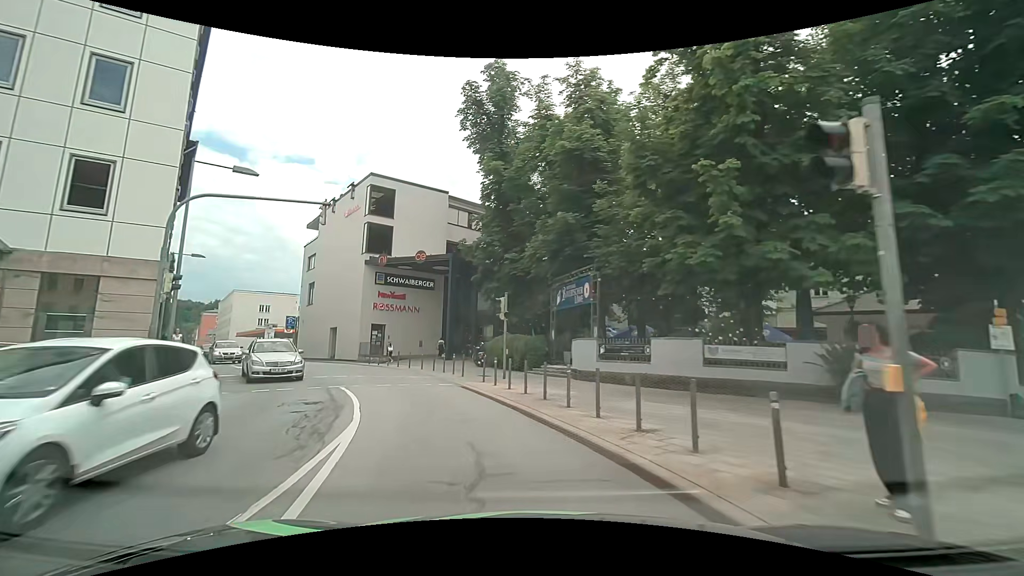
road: primary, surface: asphalt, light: Day
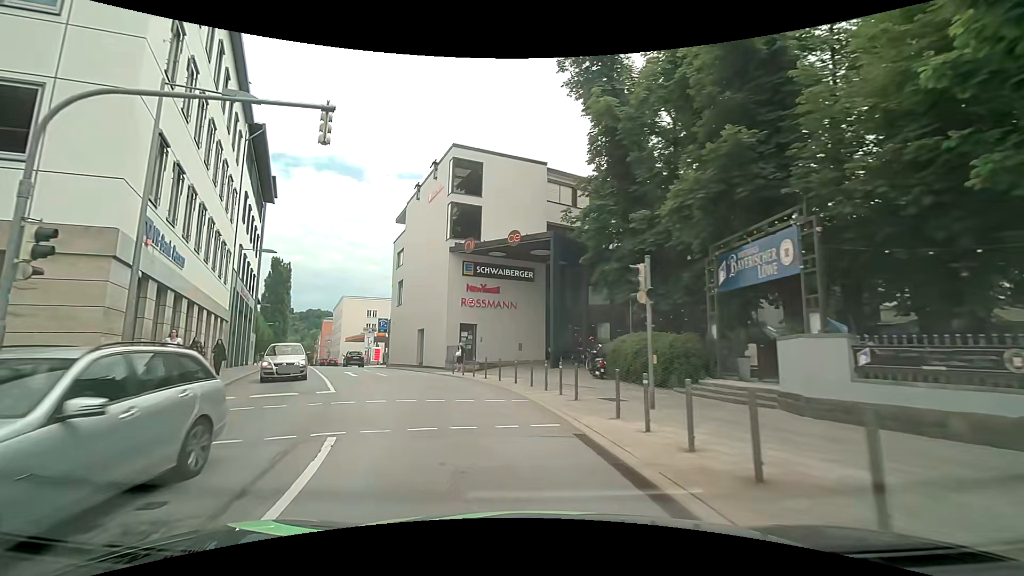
(-0.8, +8.3) m; -11°
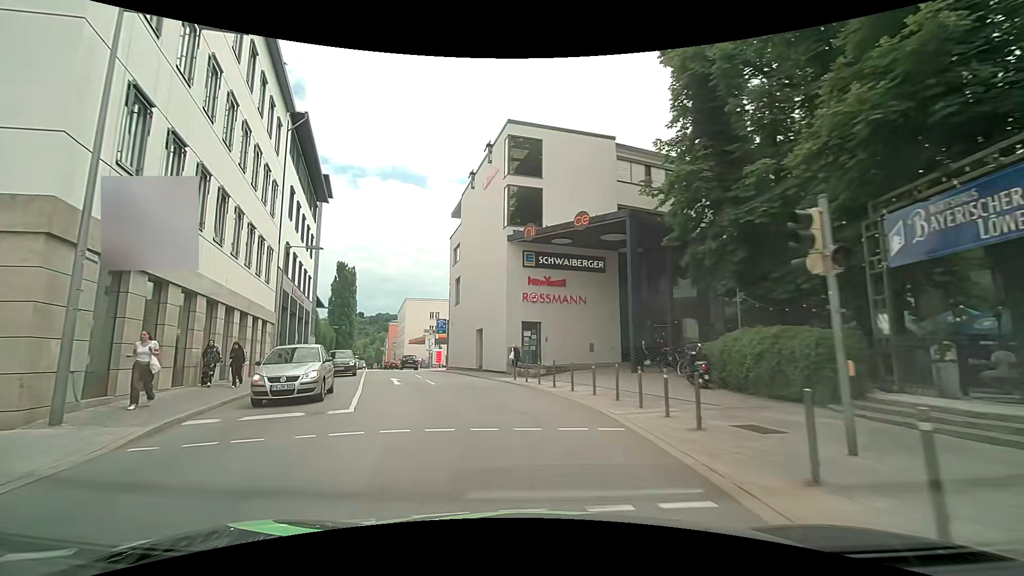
(-0.3, +4.1) m; -8°
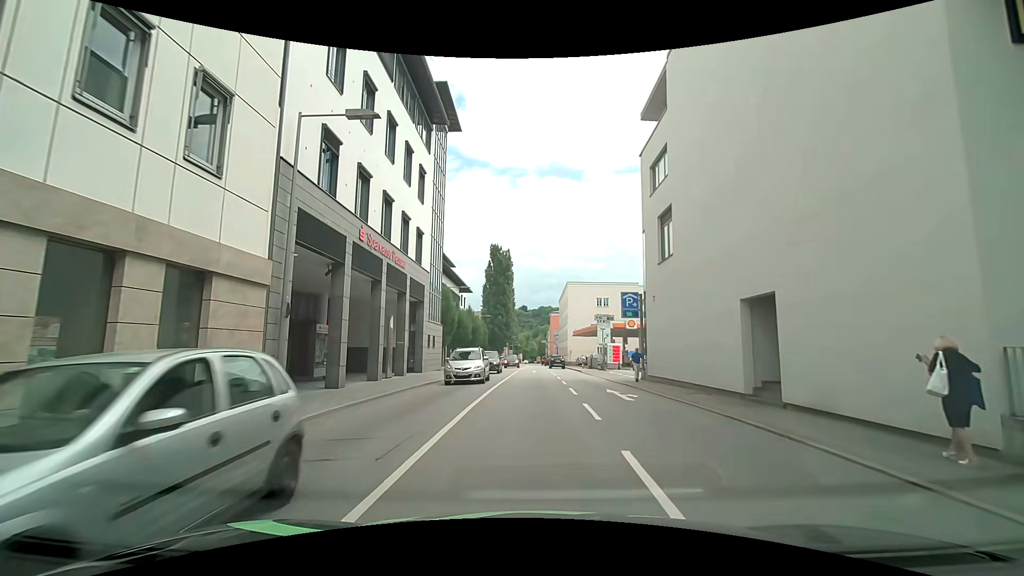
(-4.5, +19.8) m; -17°
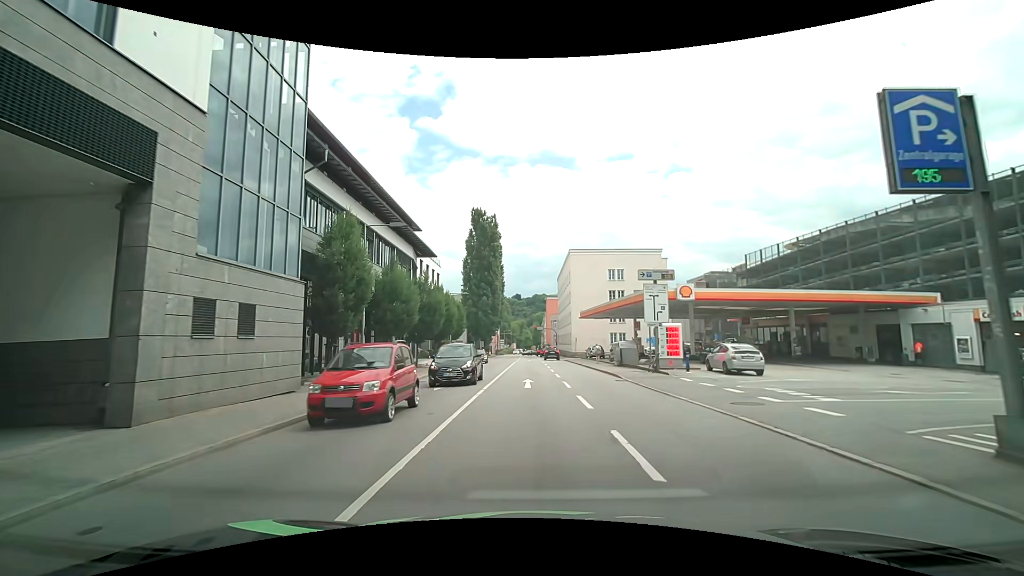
(-0.7, +22.5) m; -2°
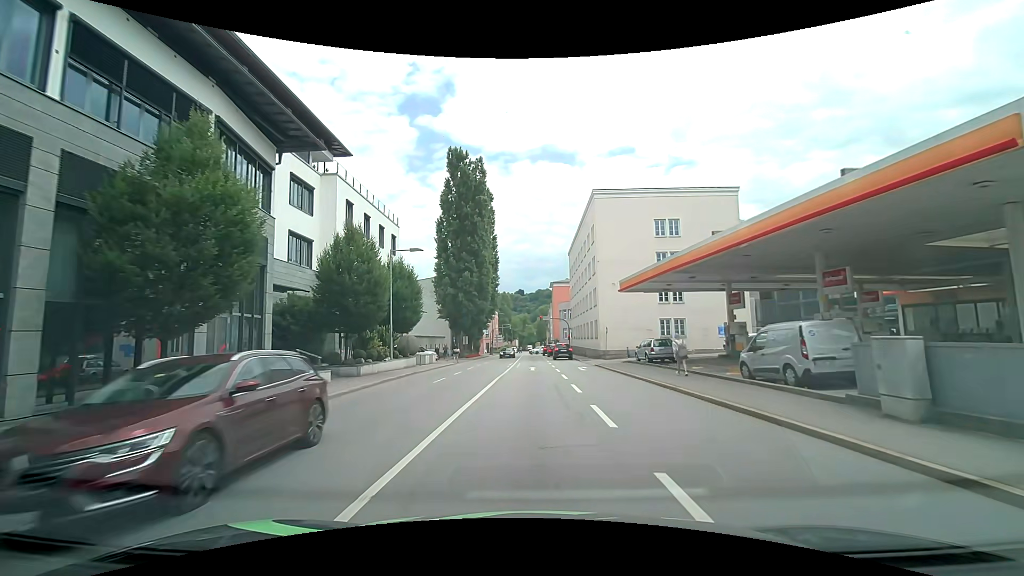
(+0.6, +27.1) m; 0°
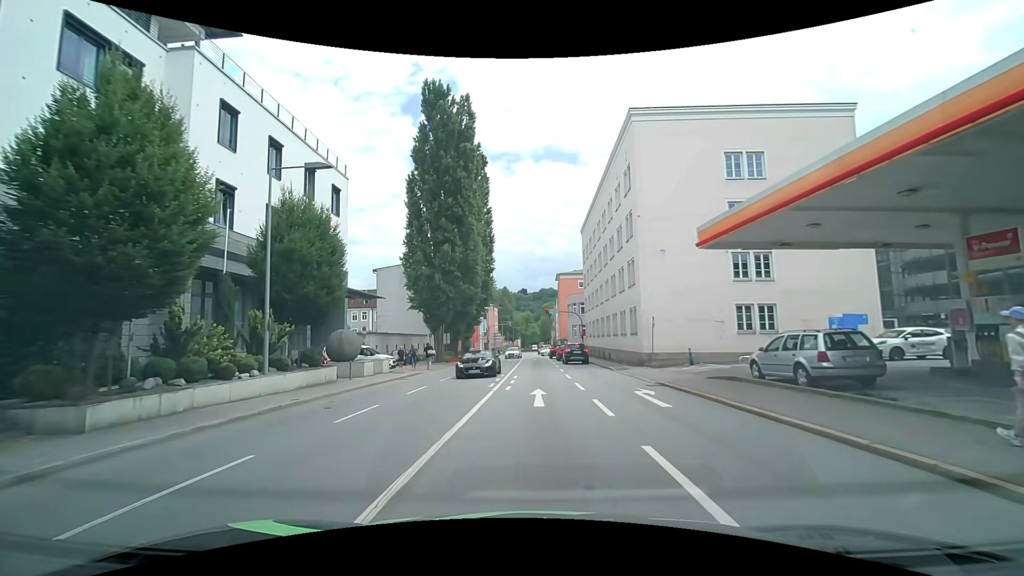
(0.0, +16.5) m; 0°
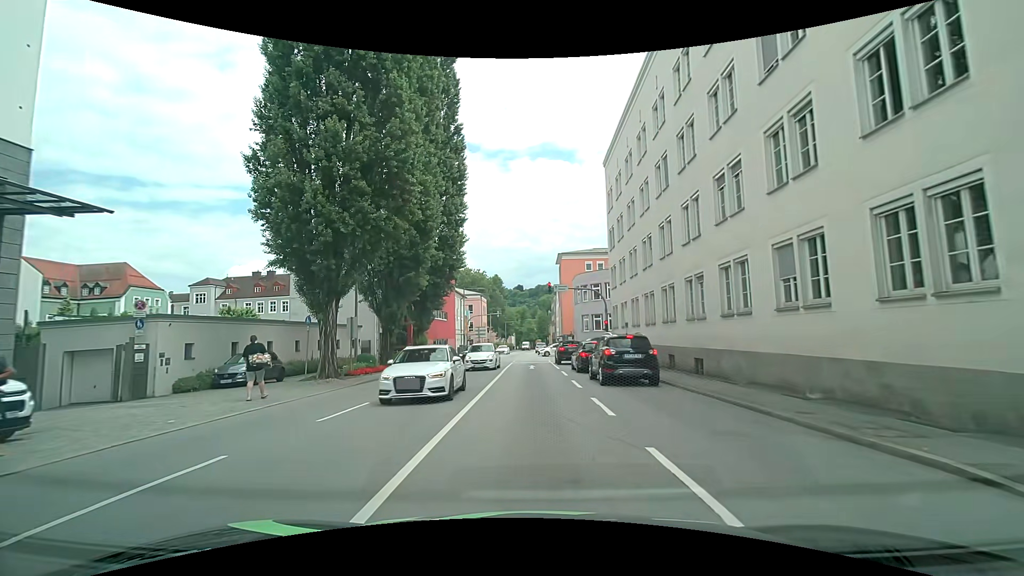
(+0.1, +24.2) m; 0°
